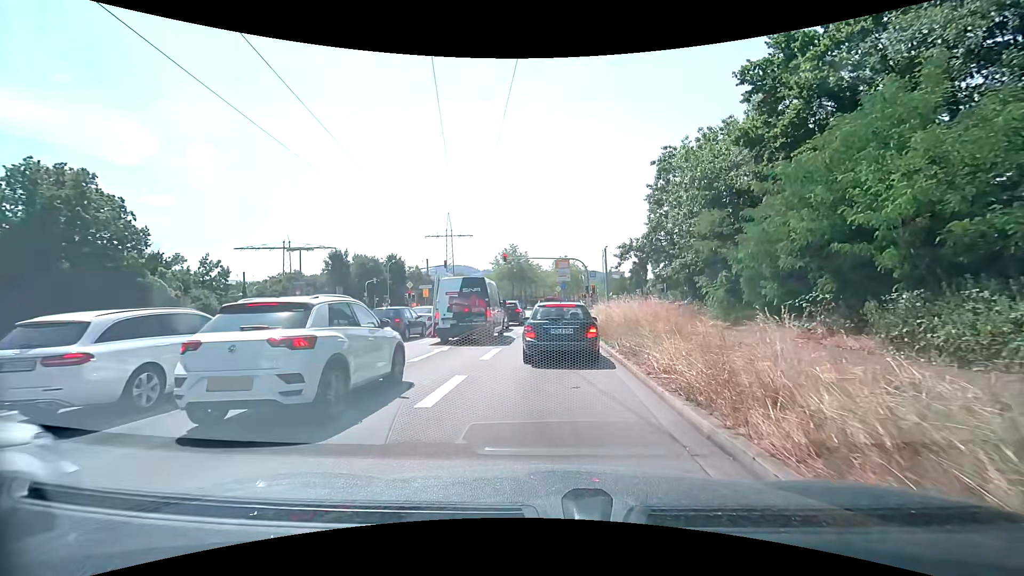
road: primary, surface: asphalt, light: Day
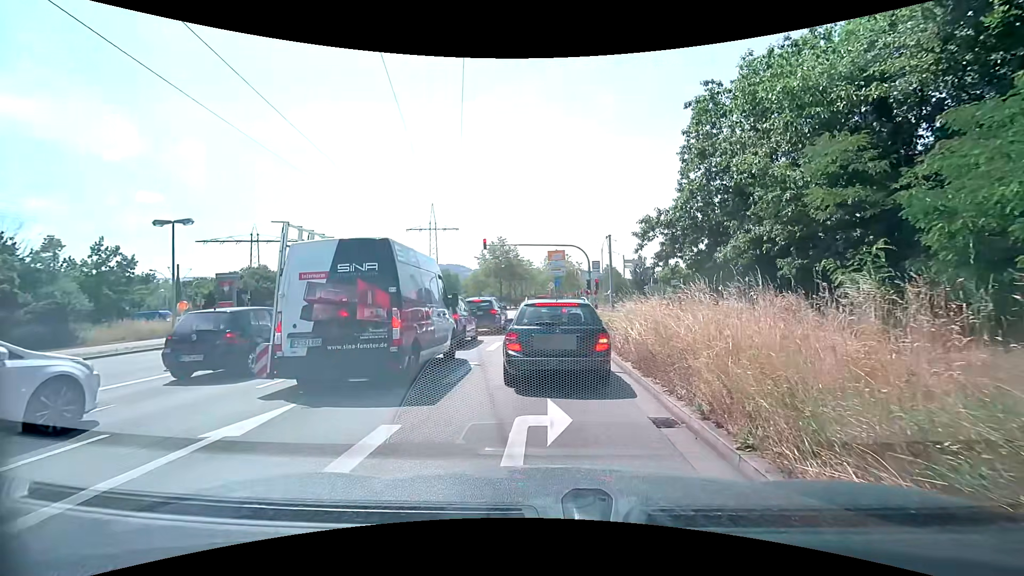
(+0.2, +9.9) m; +3°
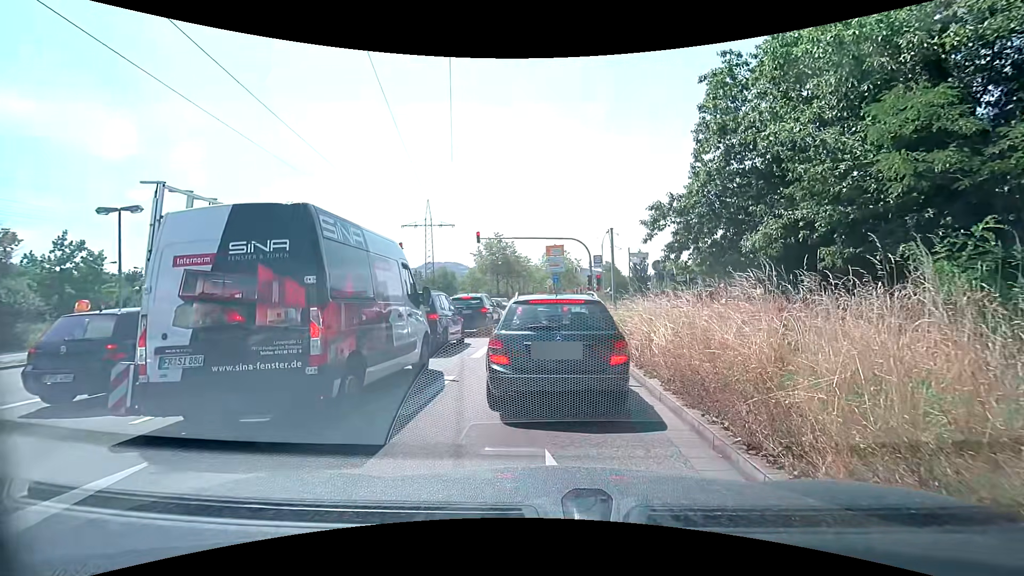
(0.0, +2.5) m; 0°
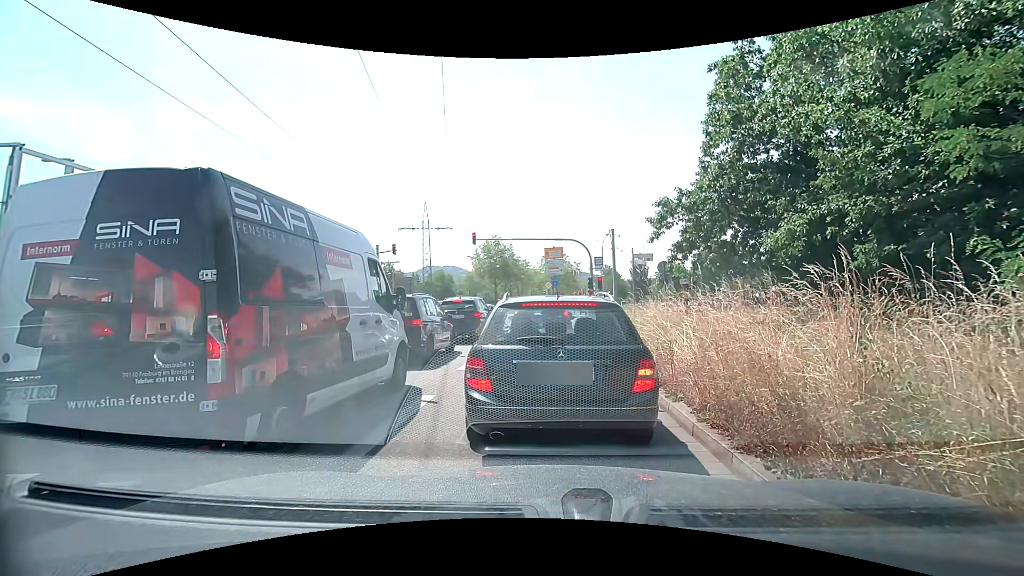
(0.0, +1.5) m; 0°
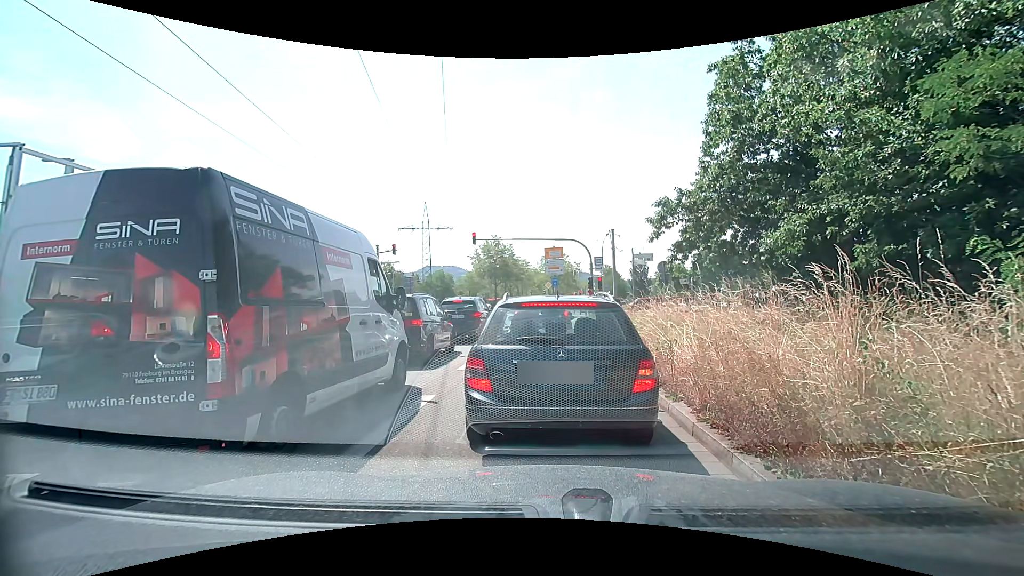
(0.0, 0.0) m; 0°
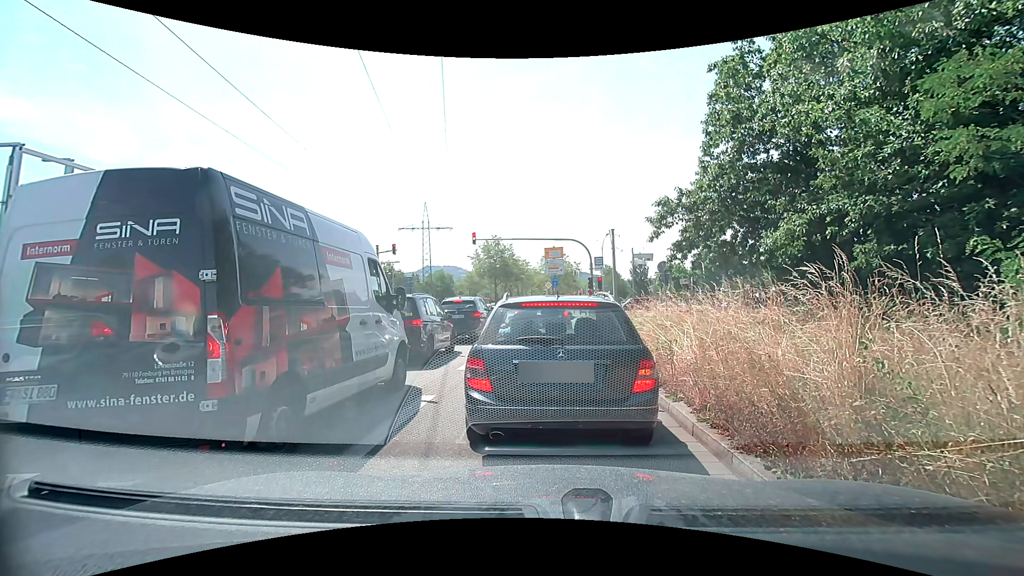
(0.0, 0.0) m; 0°
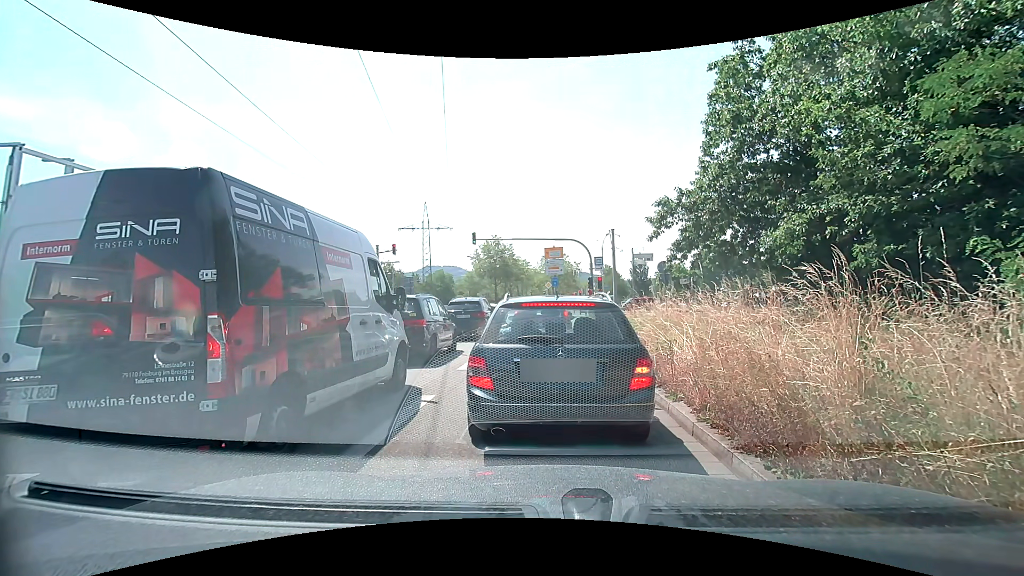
(0.0, 0.0) m; 0°
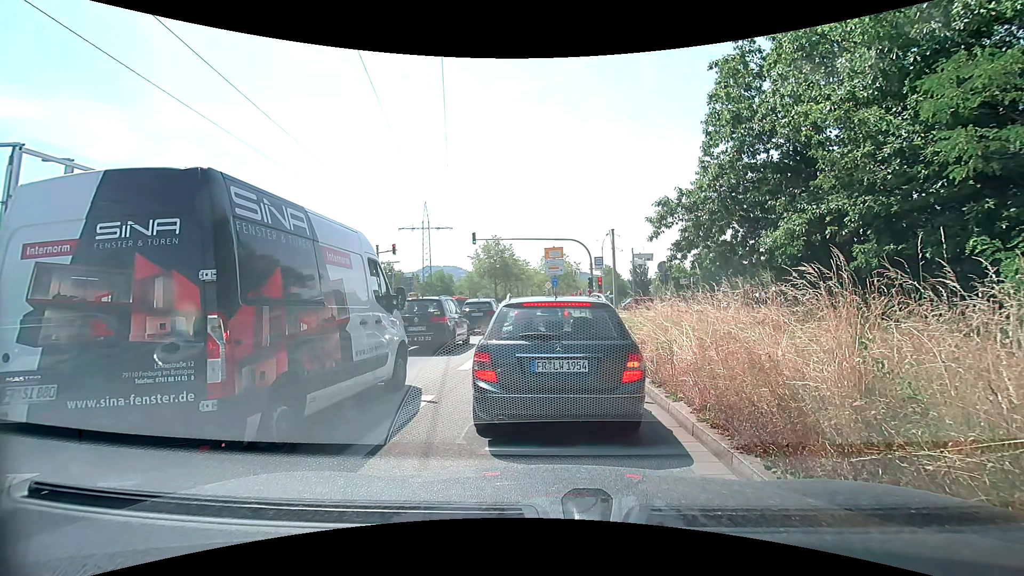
(0.0, 0.0) m; 0°
